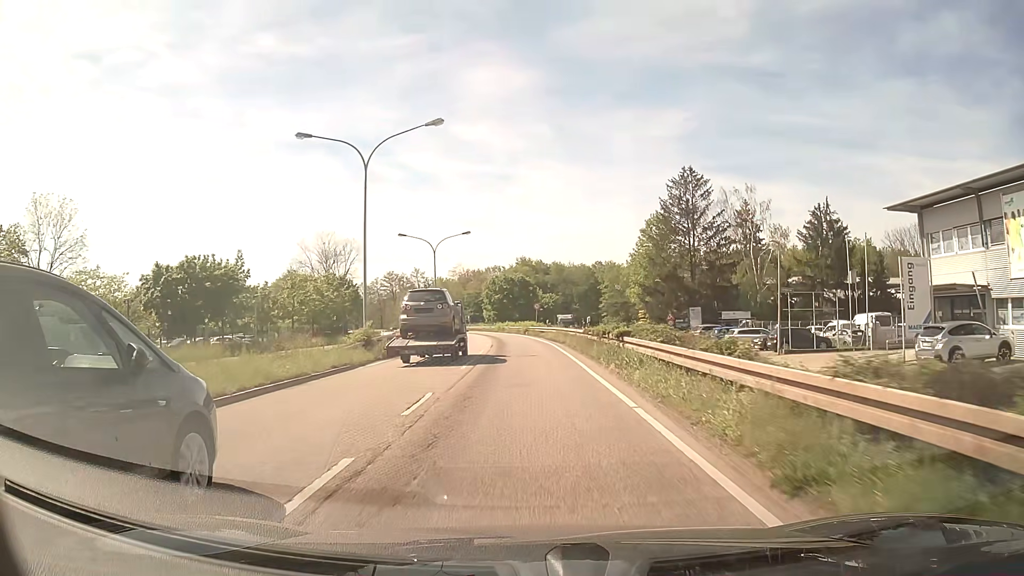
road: primary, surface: asphalt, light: Day
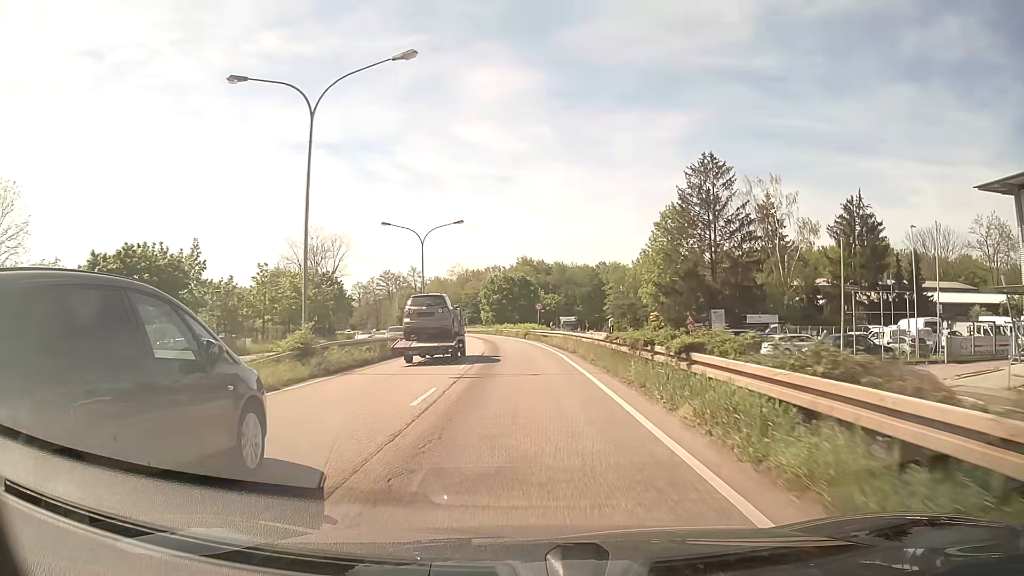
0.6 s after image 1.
(0.0, +7.8) m; 0°
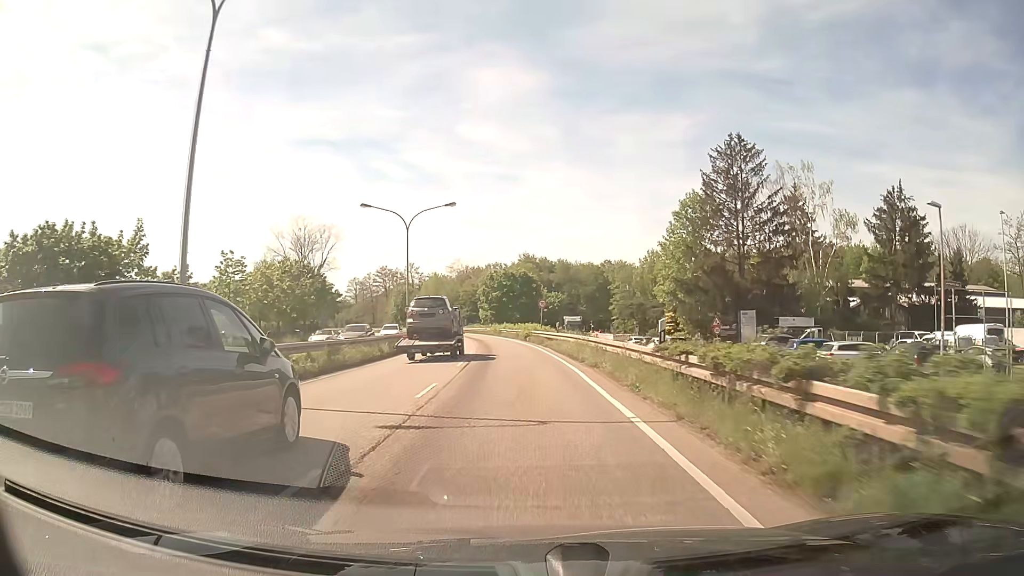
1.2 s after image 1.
(0.0, +7.8) m; 0°
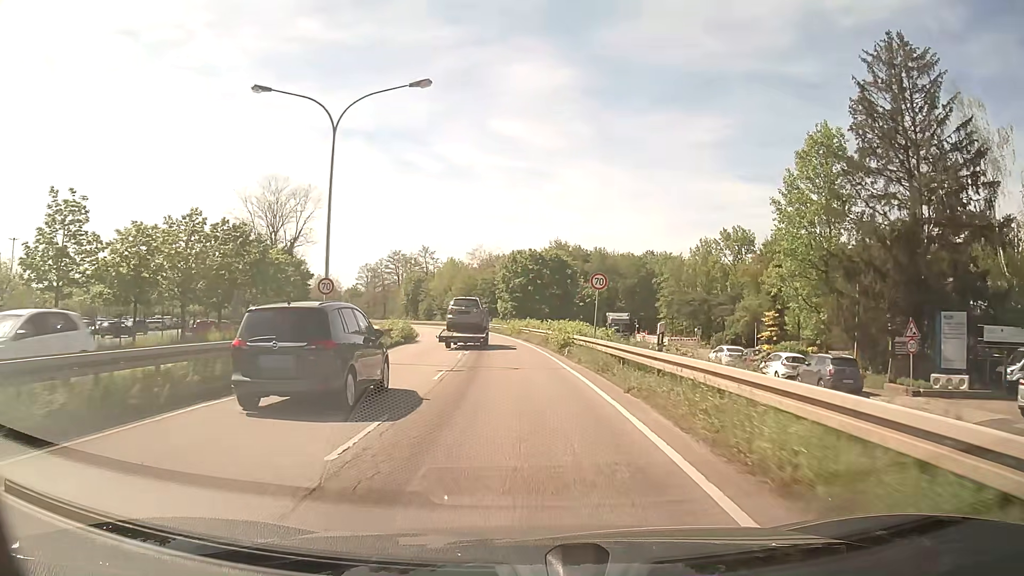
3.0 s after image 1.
(-0.3, +23.8) m; -2°
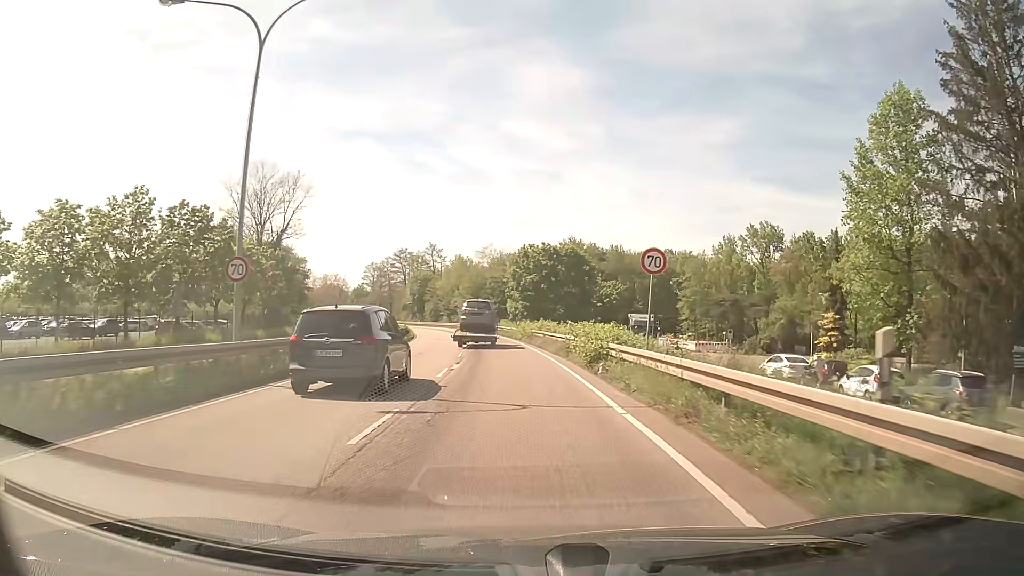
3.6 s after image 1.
(-0.1, +8.3) m; -1°
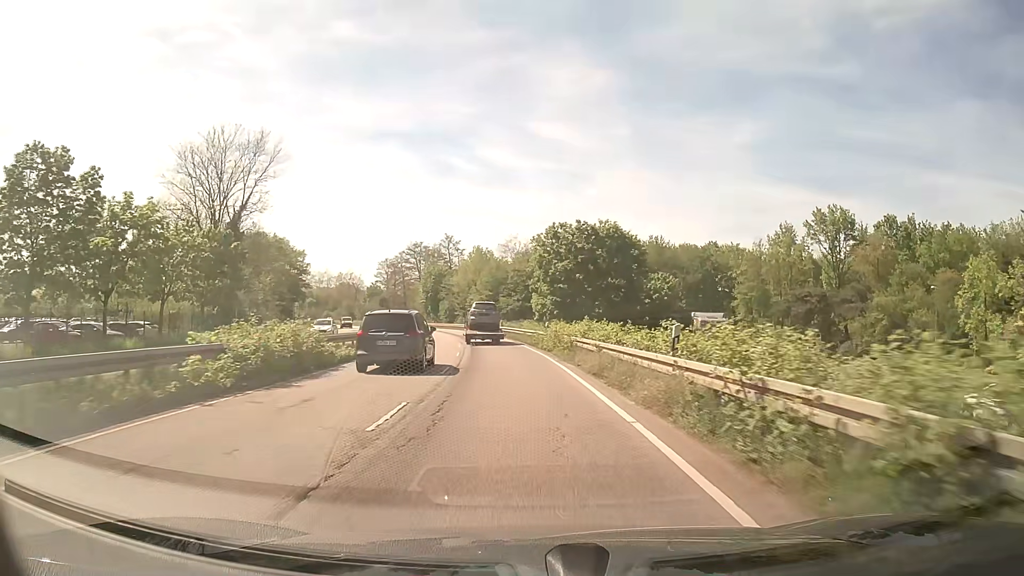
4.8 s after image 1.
(-0.3, +17.4) m; -2°
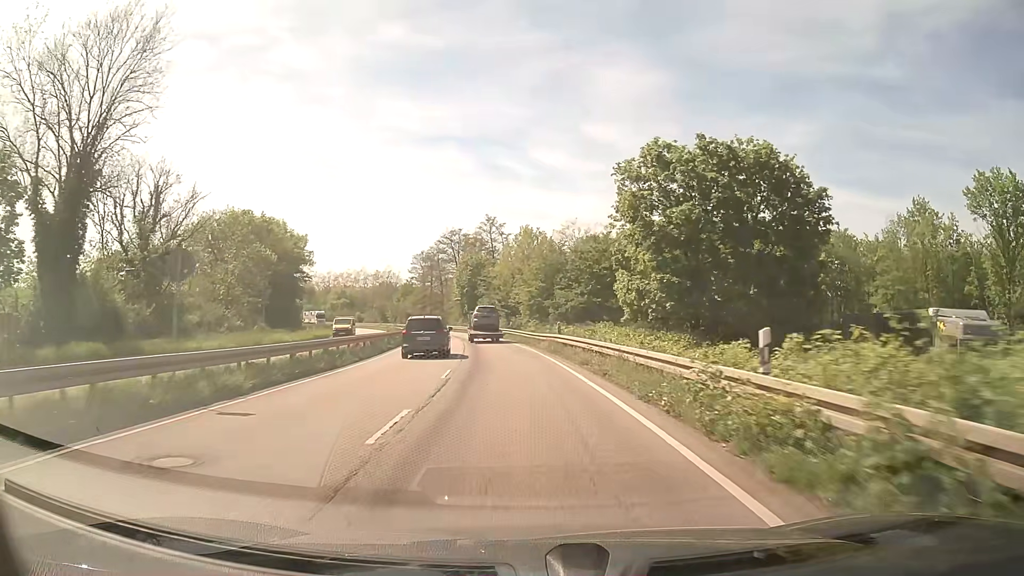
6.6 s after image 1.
(-1.1, +28.1) m; -5°
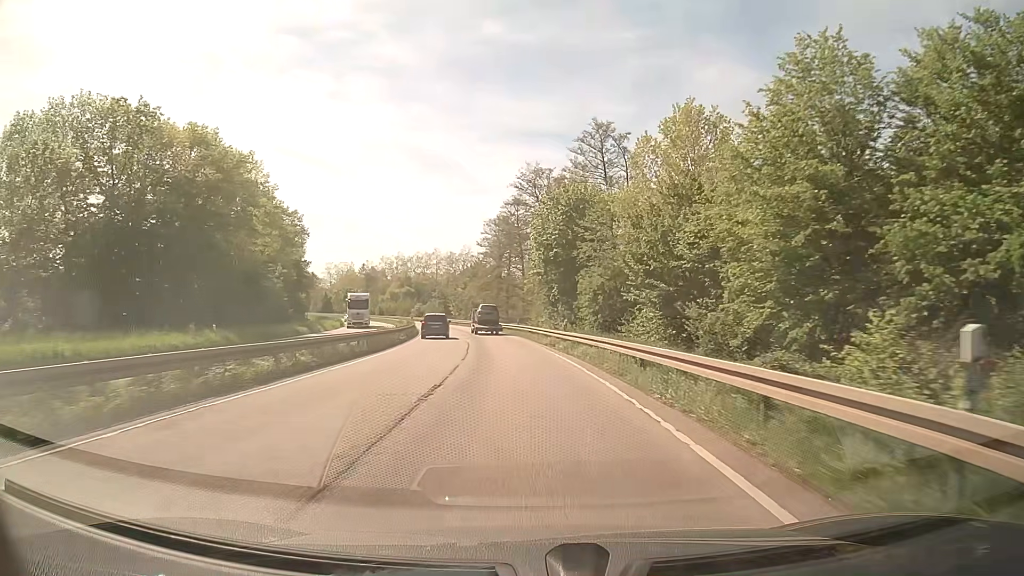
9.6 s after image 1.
(-3.6, +51.5) m; -8°
(0, +10) (-1, +20) (-1, +30) (-2, +40) (-3, +50) (-5, +60) (-6, +70) (-8, +79) (-10, +89) (-13, +99) m
